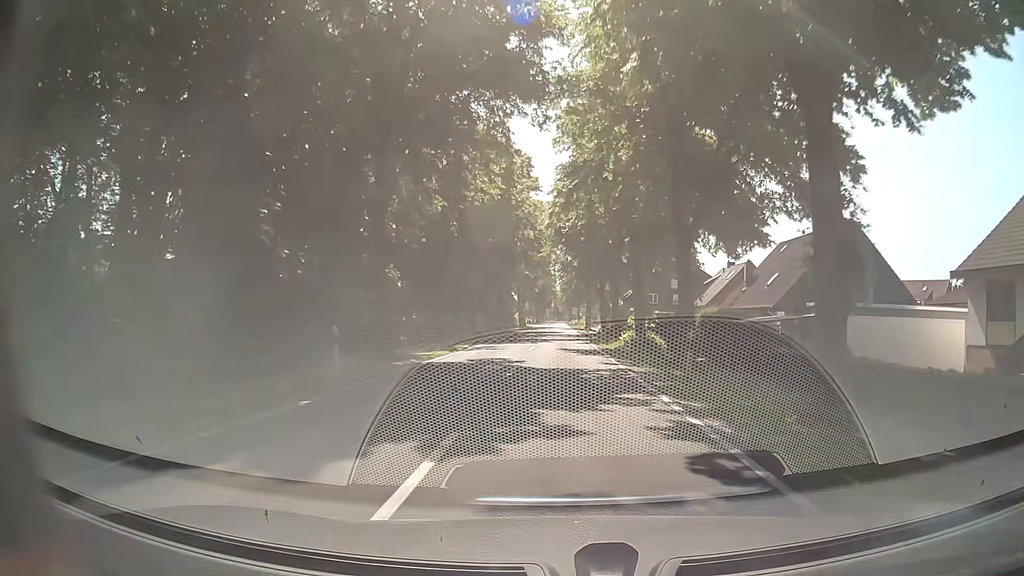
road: secondary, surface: asphalt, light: Day
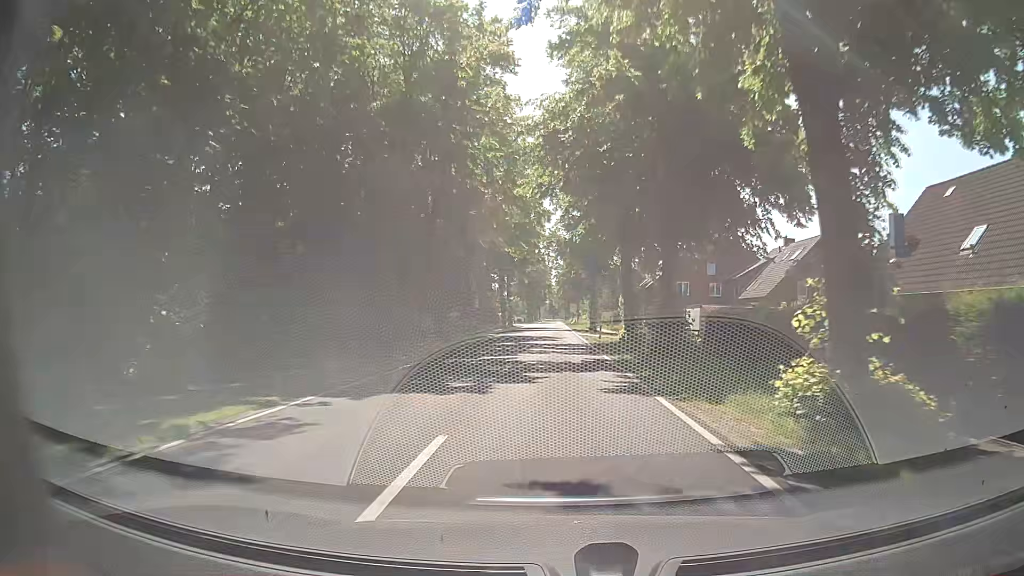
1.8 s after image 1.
(0.0, +24.6) m; 0°
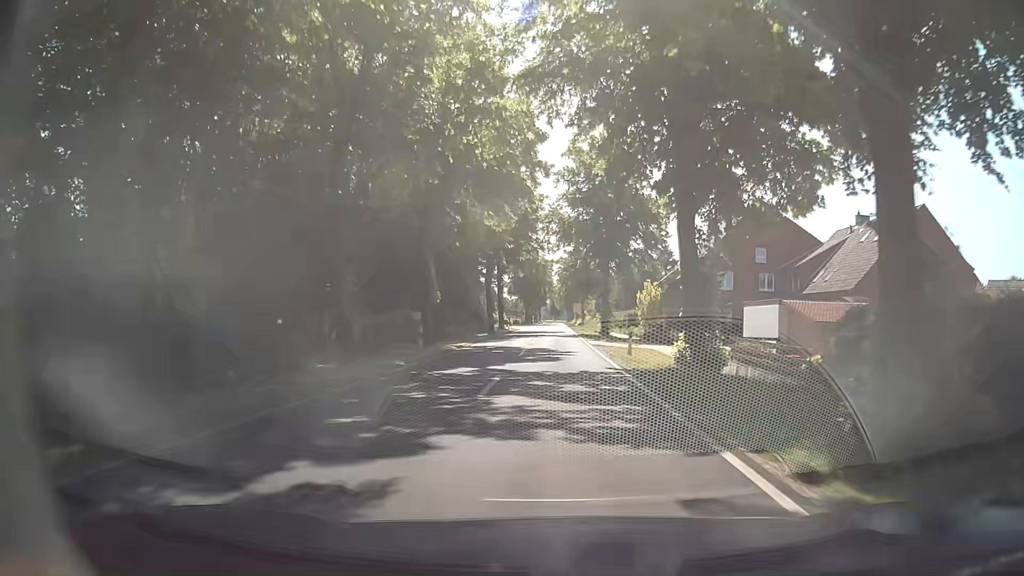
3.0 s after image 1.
(-0.1, +16.5) m; -1°
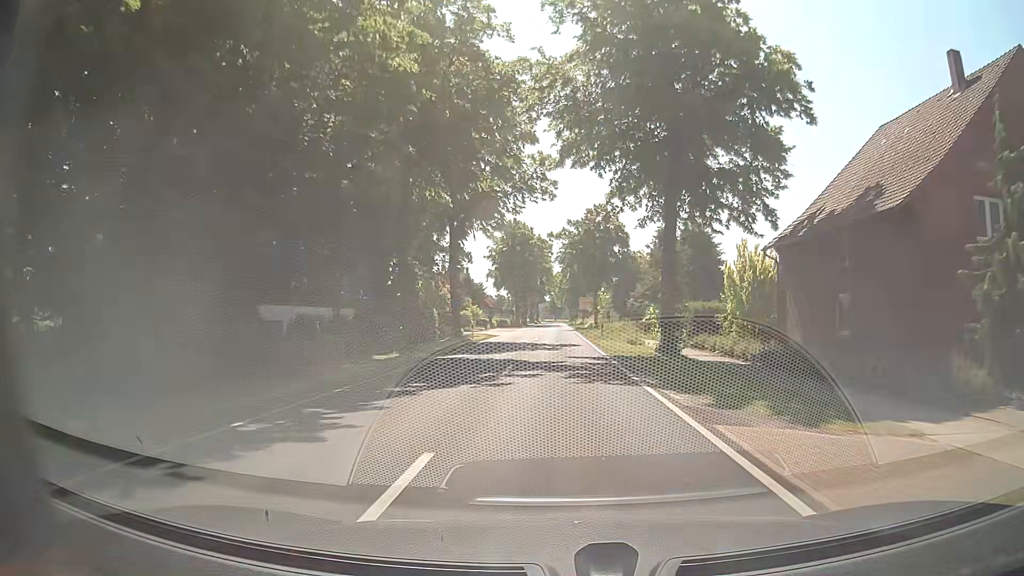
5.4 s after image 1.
(+0.1, +33.2) m; 0°
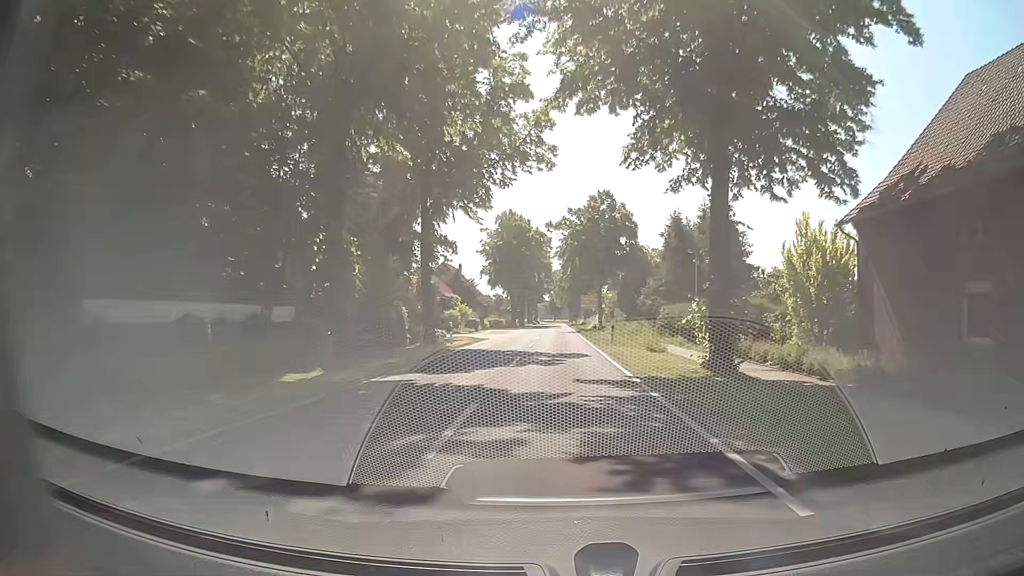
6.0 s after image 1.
(0.0, +8.3) m; 0°
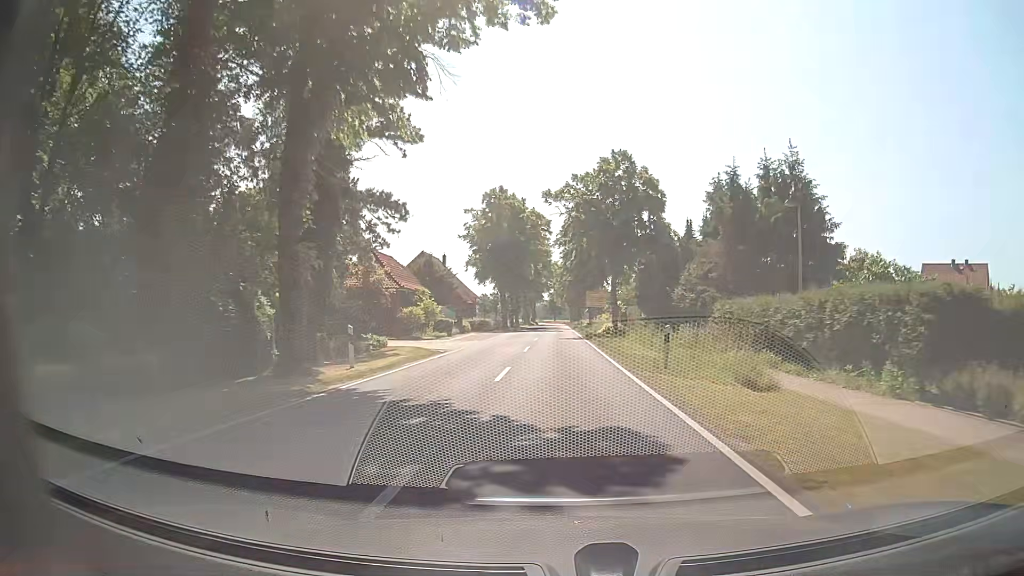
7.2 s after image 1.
(0.0, +16.7) m; 0°
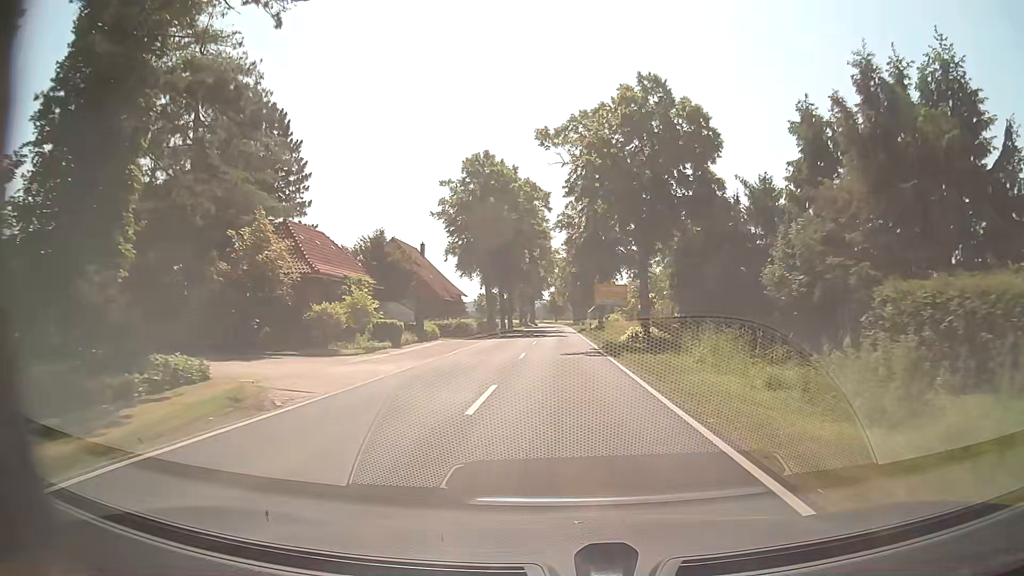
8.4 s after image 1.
(-0.1, +16.8) m; 0°
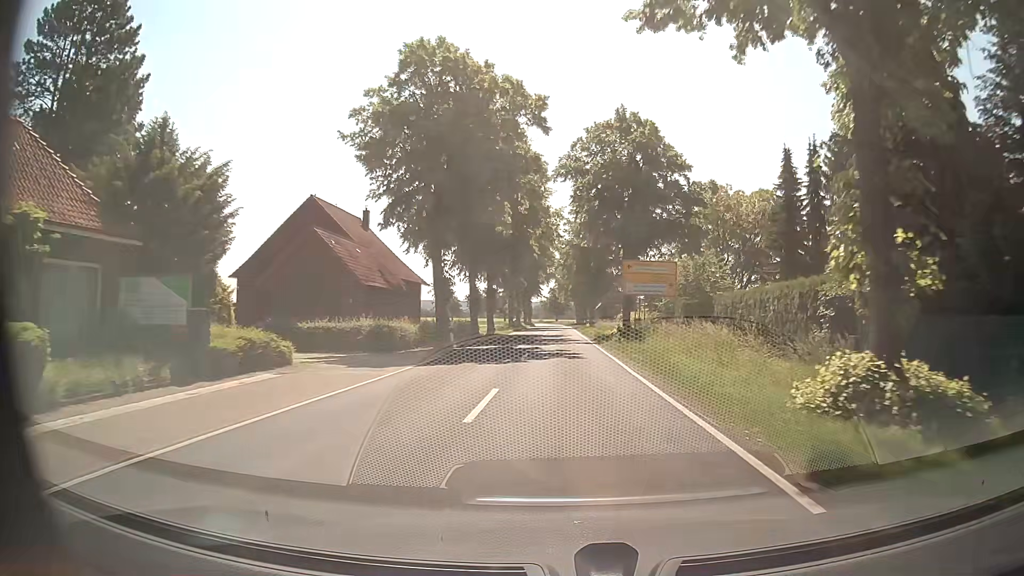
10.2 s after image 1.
(0.0, +25.2) m; 0°
(0, +10) (0, +20) (0, +30) (0, +40) (+1, +50) (+1, +60) (+1, +70) (+1, +80) (+1, +90) (+1, +100) m
